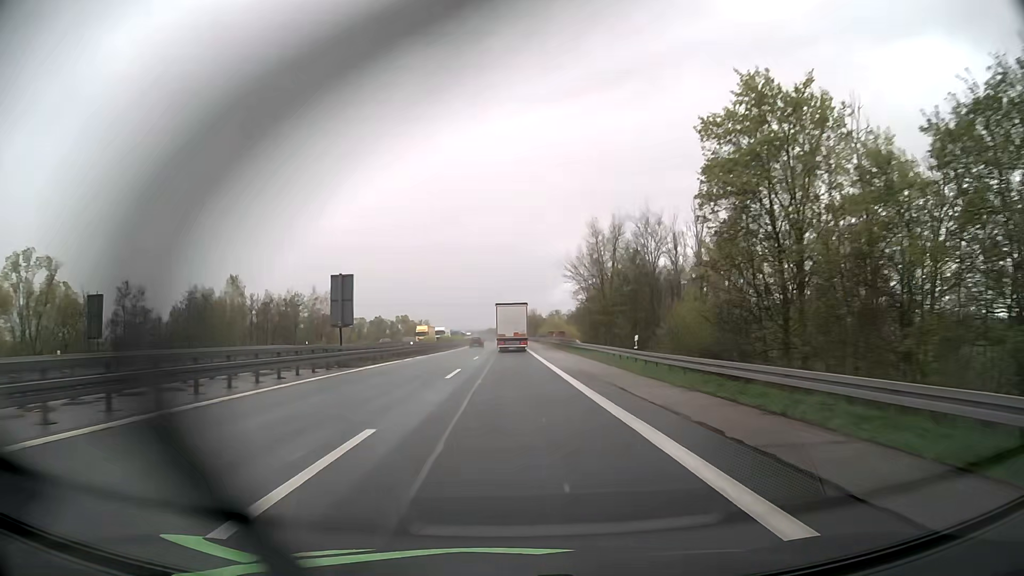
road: motorway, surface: asphalt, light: Day
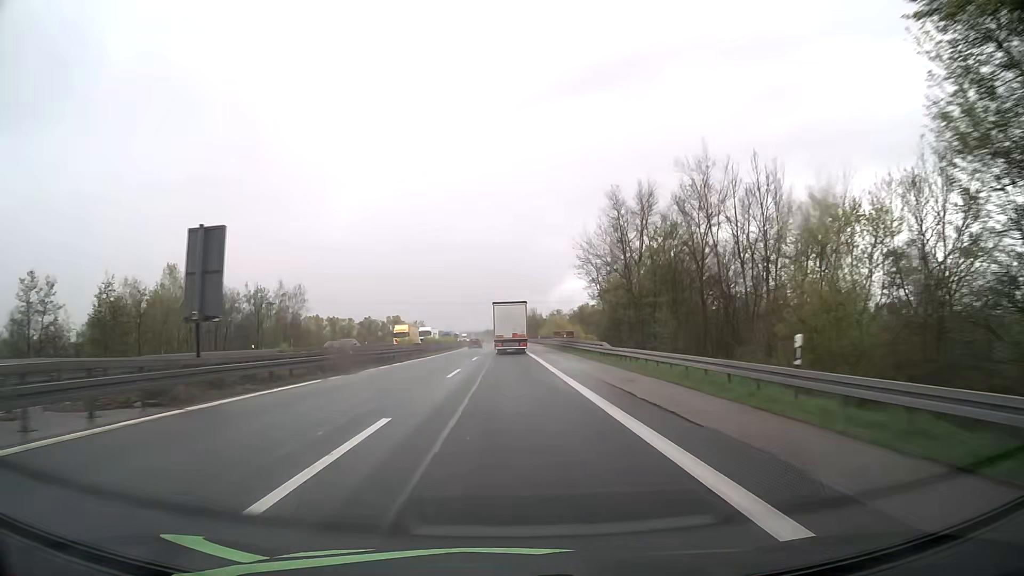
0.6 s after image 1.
(0.0, +16.3) m; 0°
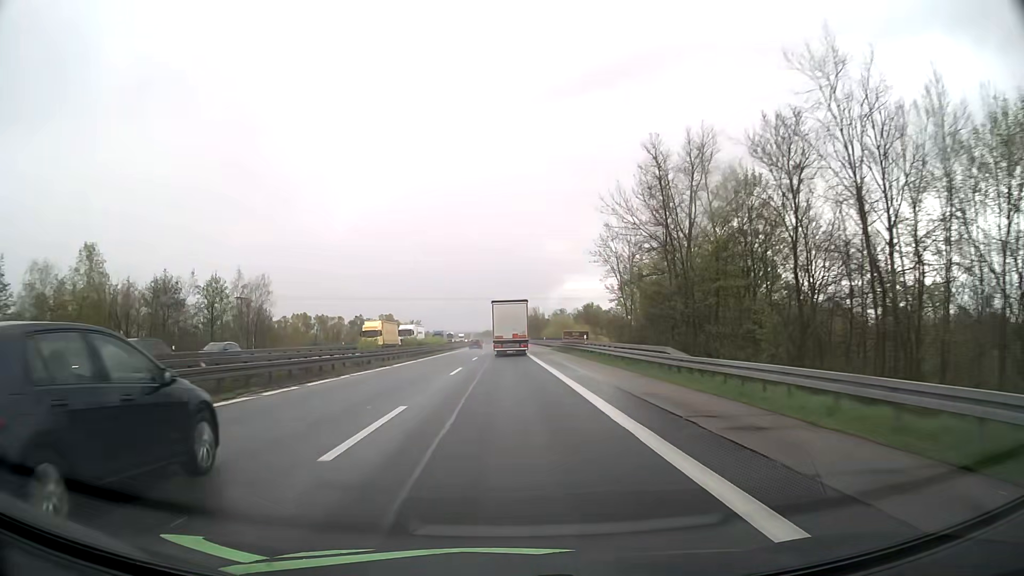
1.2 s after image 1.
(0.0, +15.5) m; 0°
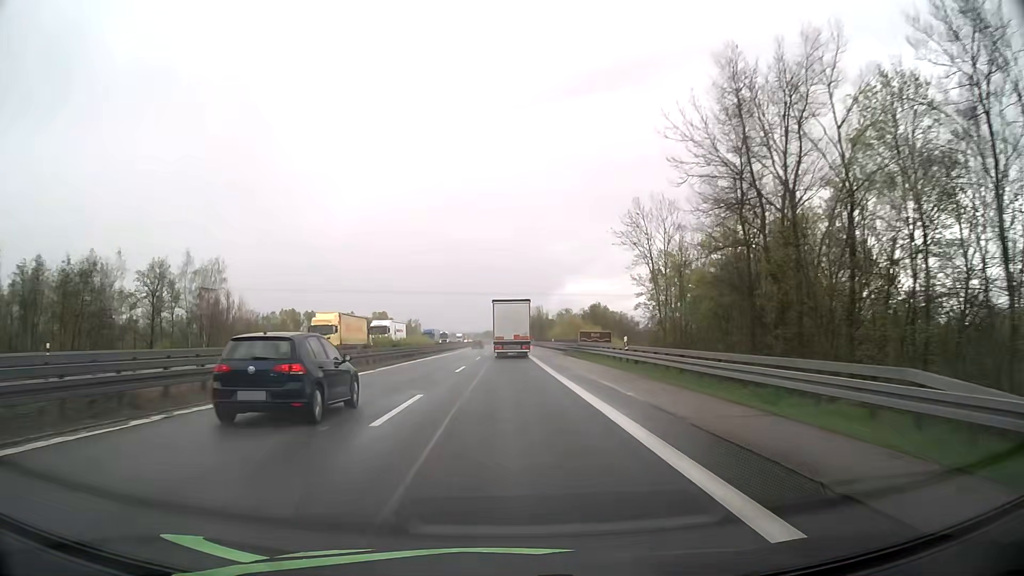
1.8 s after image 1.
(0.0, +14.8) m; 0°
